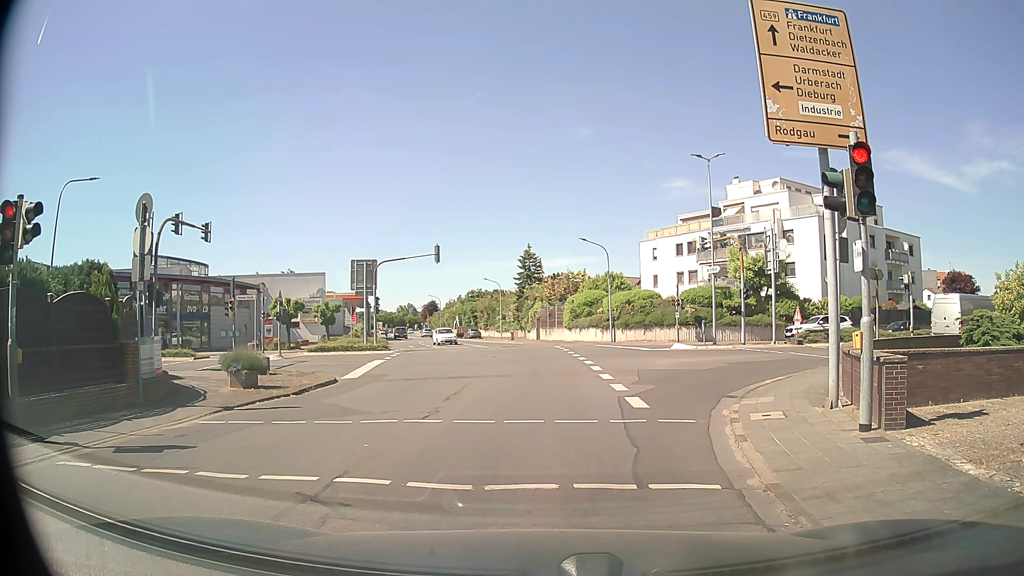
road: tertiary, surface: asphalt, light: Day
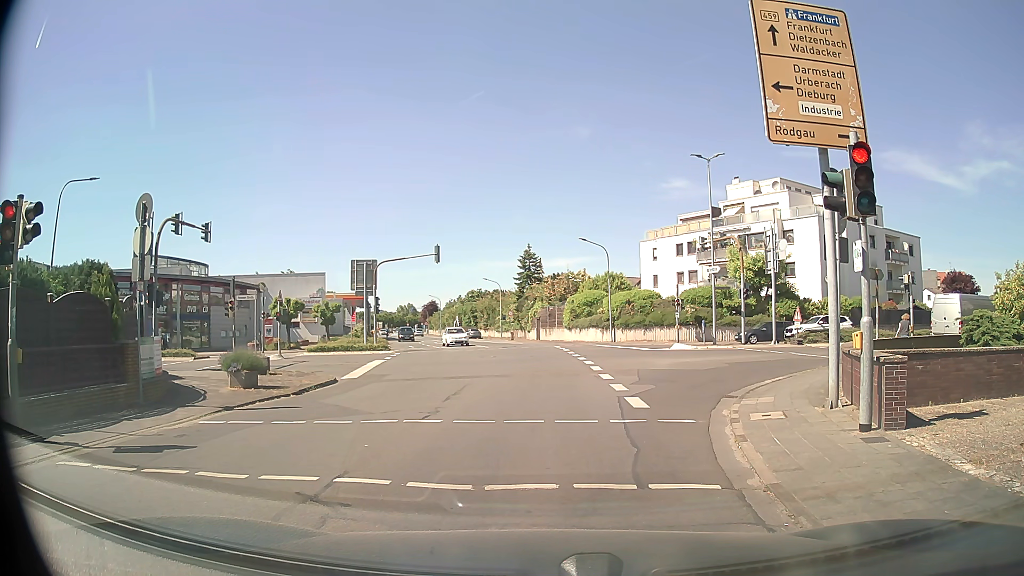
(0.0, 0.0) m; 0°
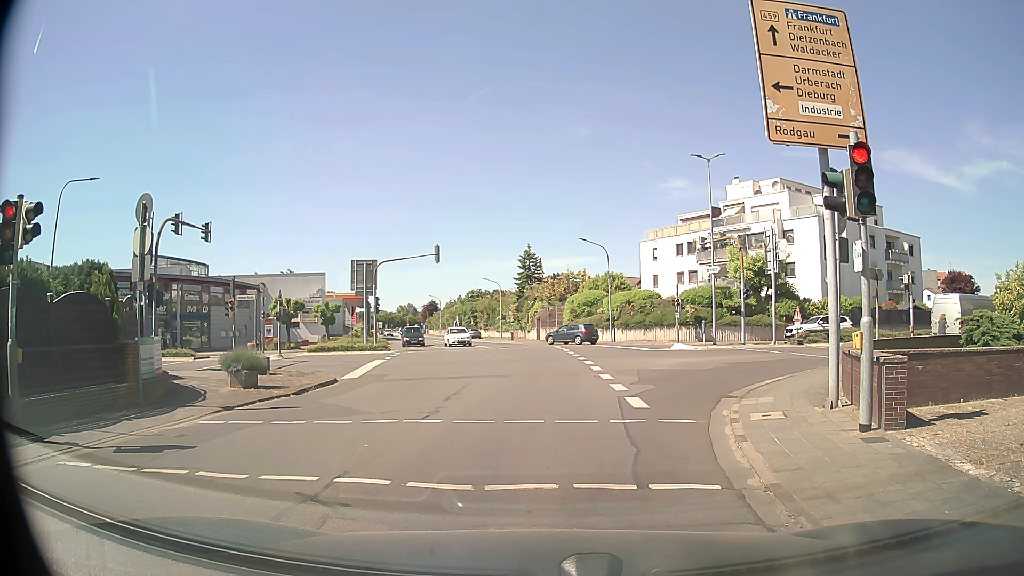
(0.0, 0.0) m; 0°
(0, +10) (0, +20) (0, +30) (-1, +40) (-2, +50) (-4, +60) (-7, +69) (-9, +79) (-12, +89) (-14, +98) m
